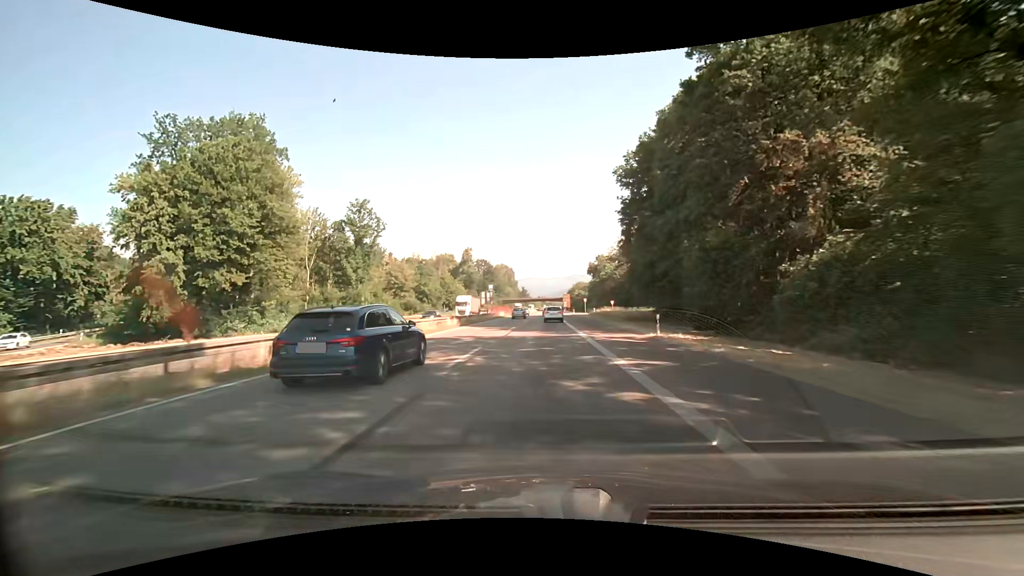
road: trunk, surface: asphalt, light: Day
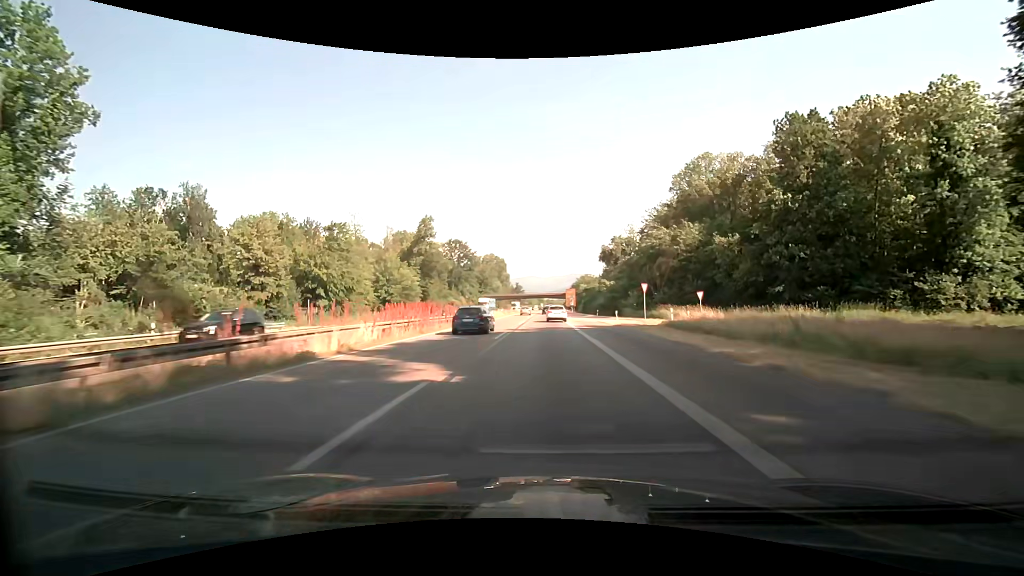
(+0.2, +62.4) m; 0°
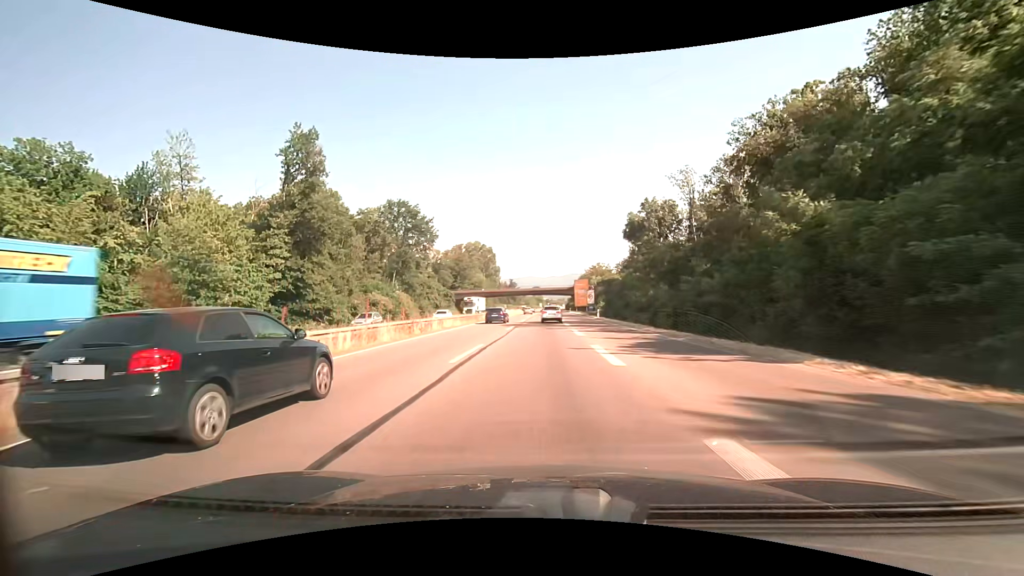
(+0.4, +62.8) m; 0°
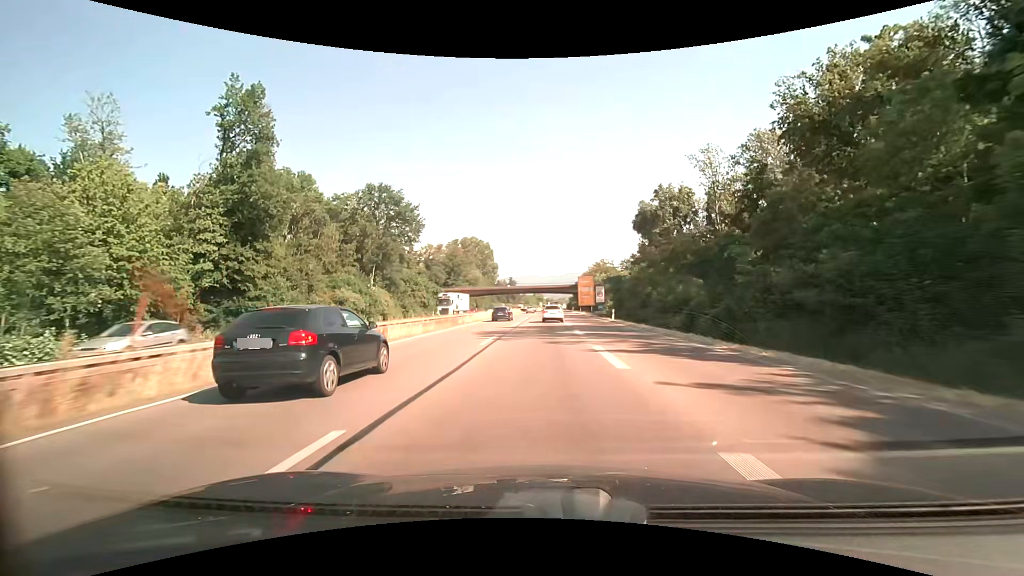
(0.0, +12.6) m; 0°
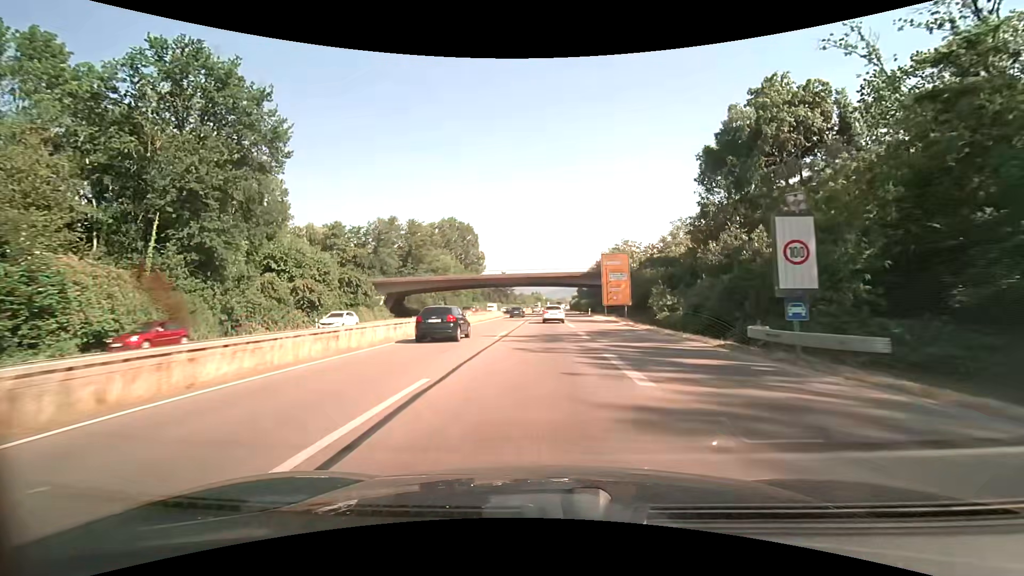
(0.0, +50.2) m; 0°
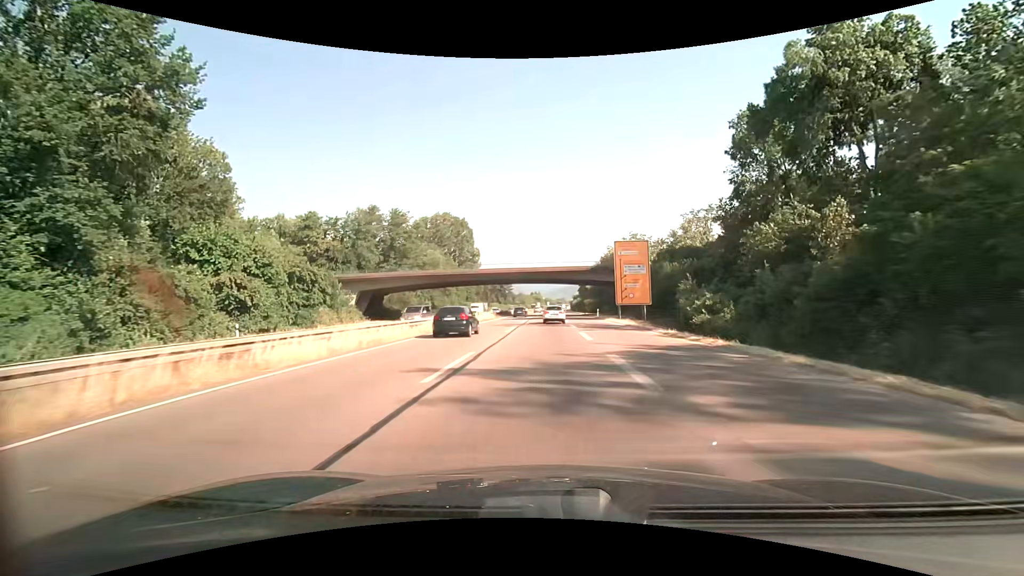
(0.0, +12.6) m; 0°
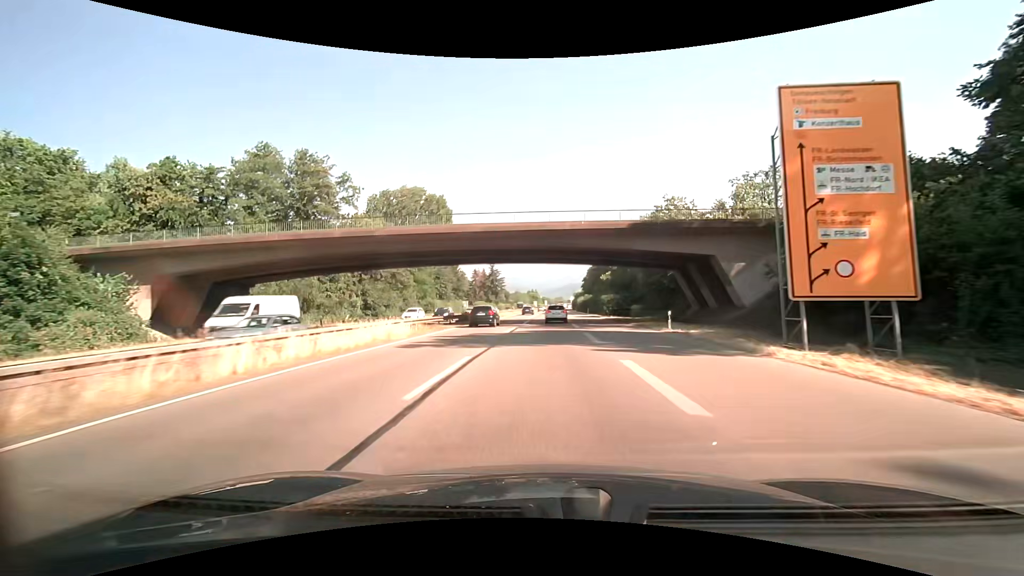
(+0.2, +37.8) m; 0°
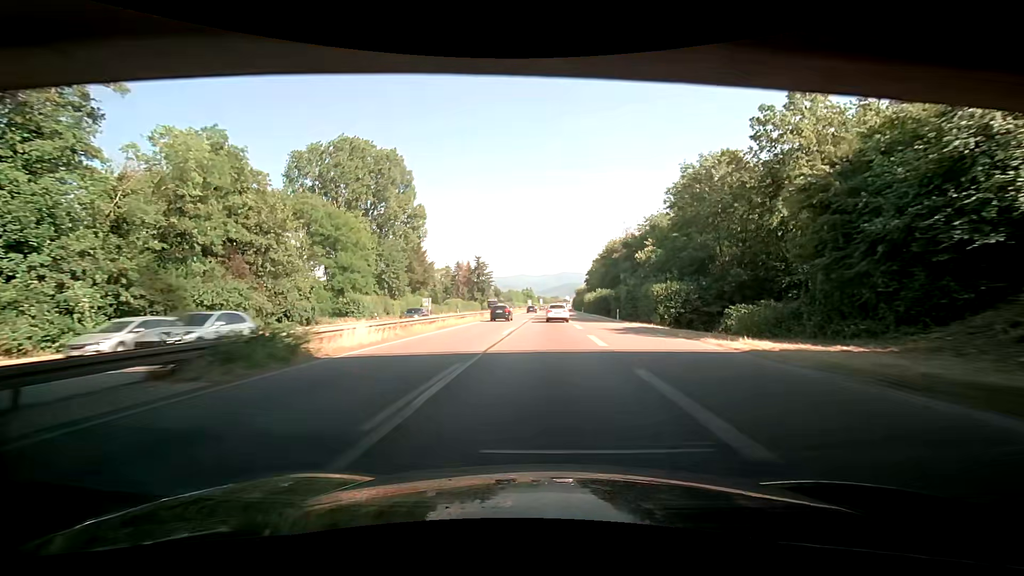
(+0.2, +37.8) m; +2°
(0, +10) (0, +20) (0, +30) (0, +40) (-1, +50) (-1, +60) (-1, +70) (-1, +80) (-1, +90) (-1, +100) m
